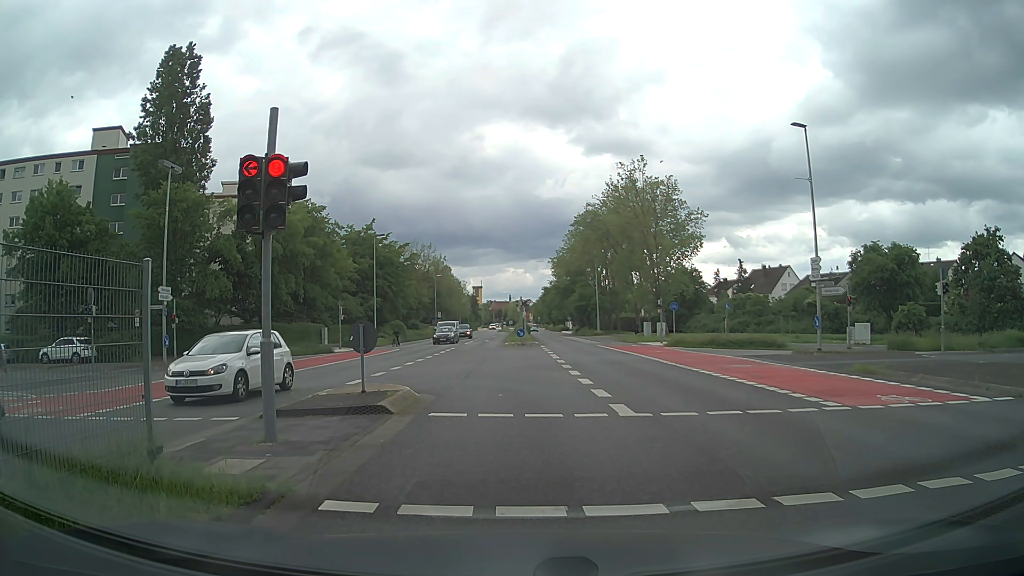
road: secondary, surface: asphalt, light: Day
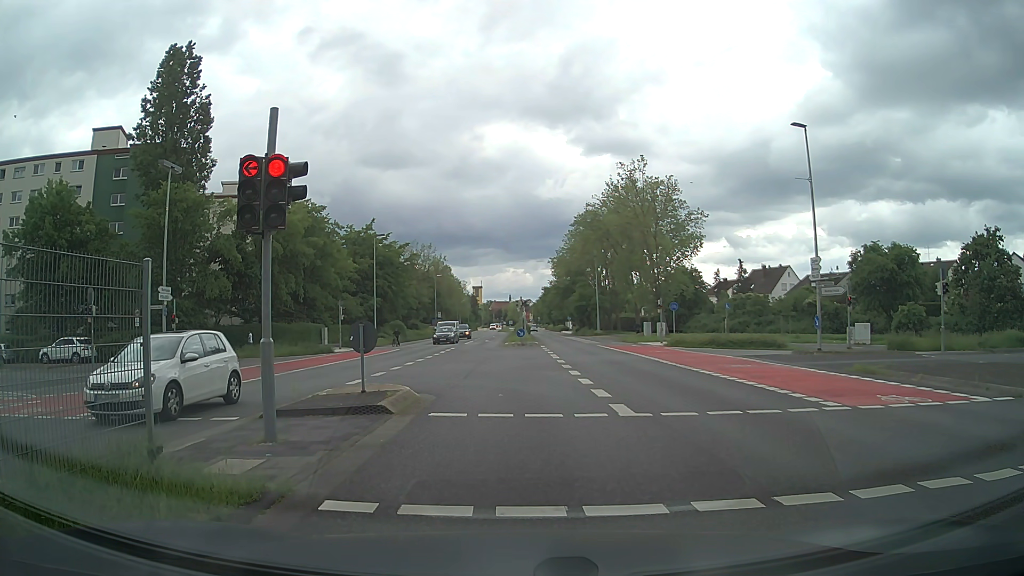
(0.0, 0.0) m; 0°
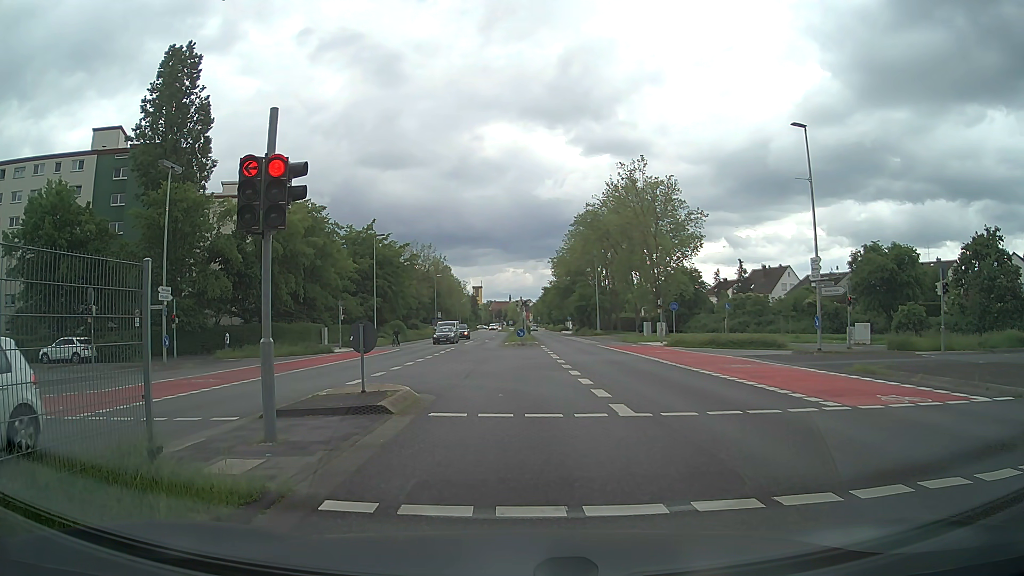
(0.0, 0.0) m; 0°
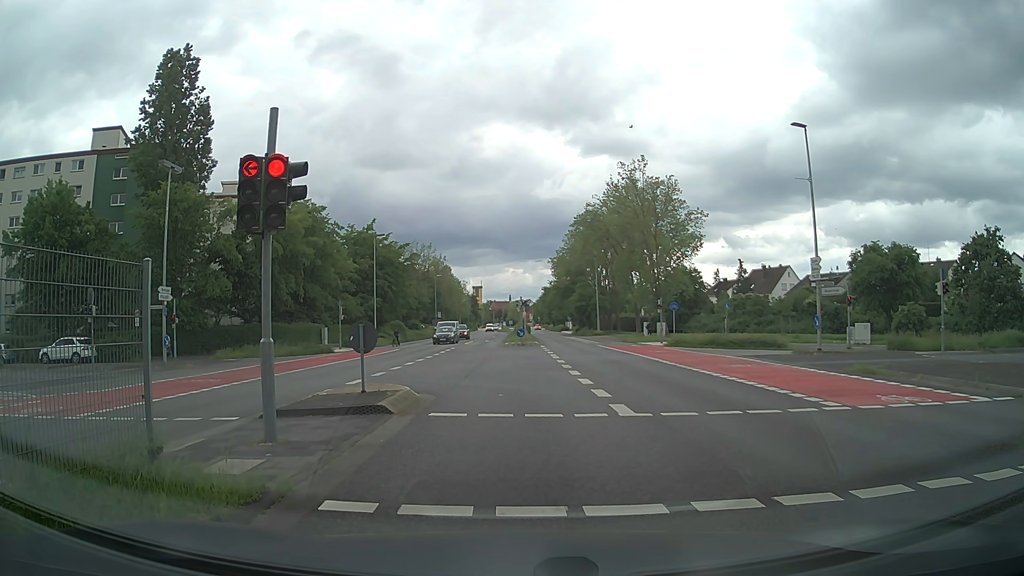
(0.0, 0.0) m; 0°
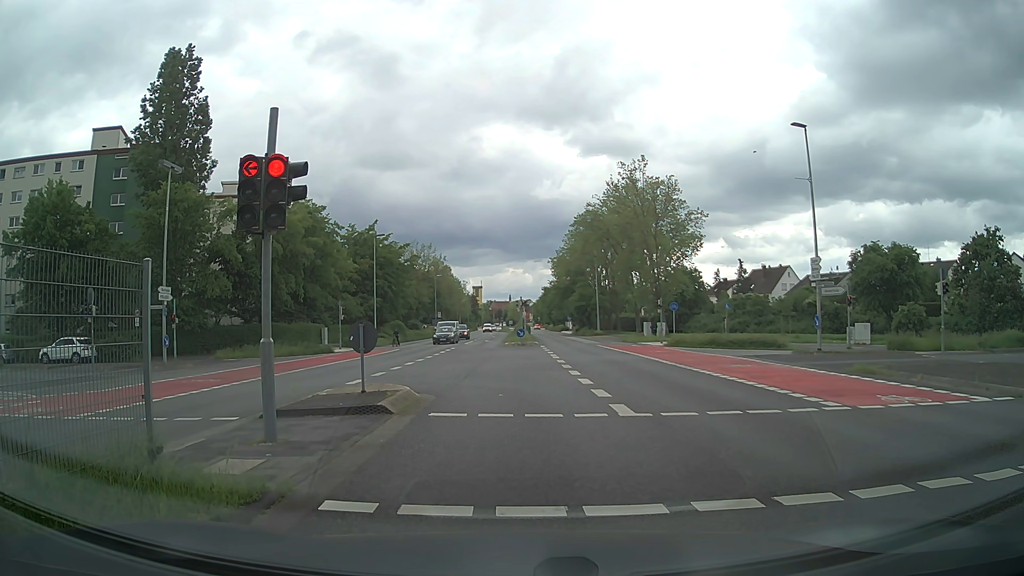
(0.0, 0.0) m; 0°
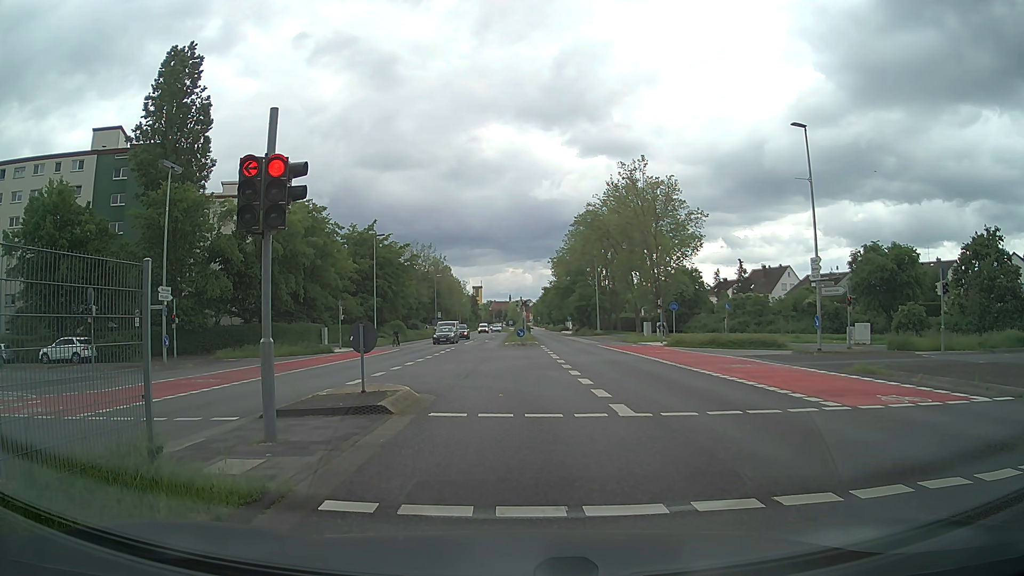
(0.0, 0.0) m; 0°
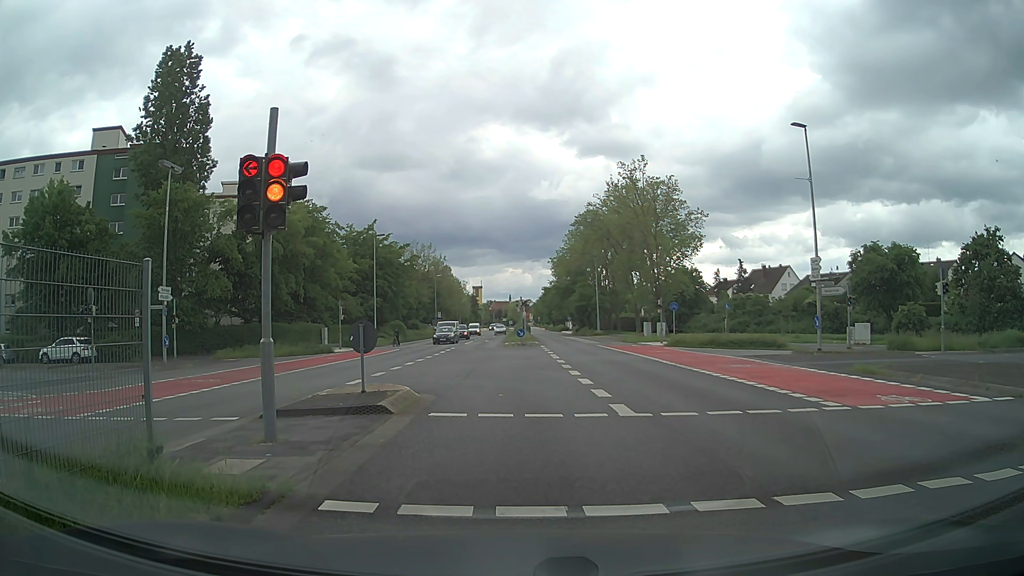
(0.0, 0.0) m; 0°
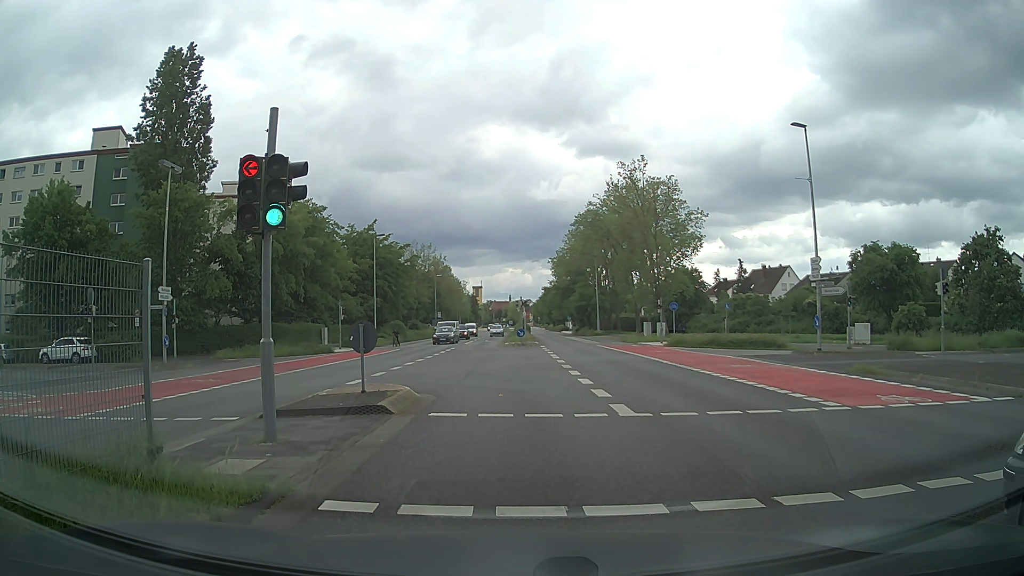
(0.0, 0.0) m; 0°
